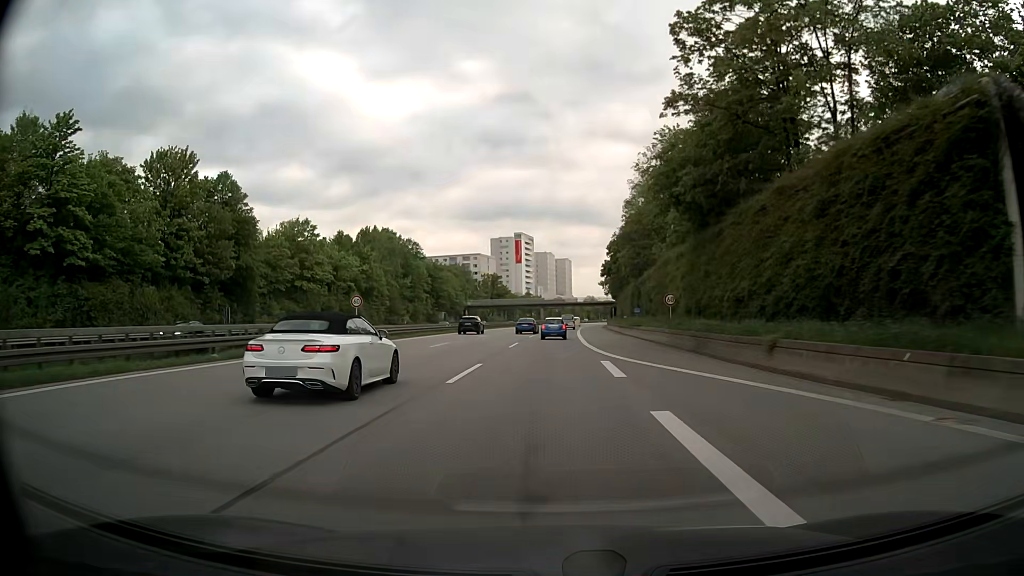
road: motorway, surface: asphalt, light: Day
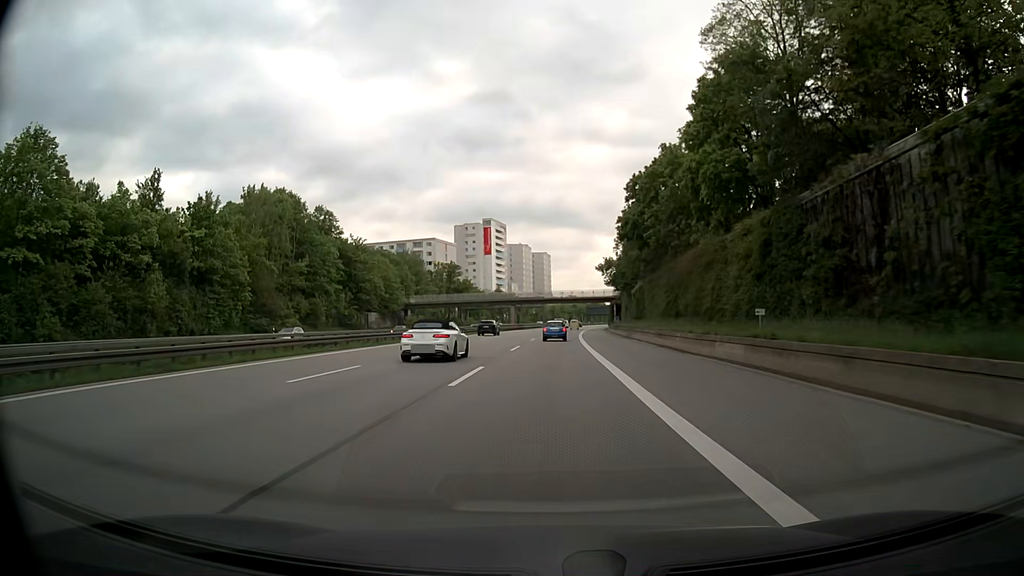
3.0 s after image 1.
(+1.6, +53.9) m; +3°
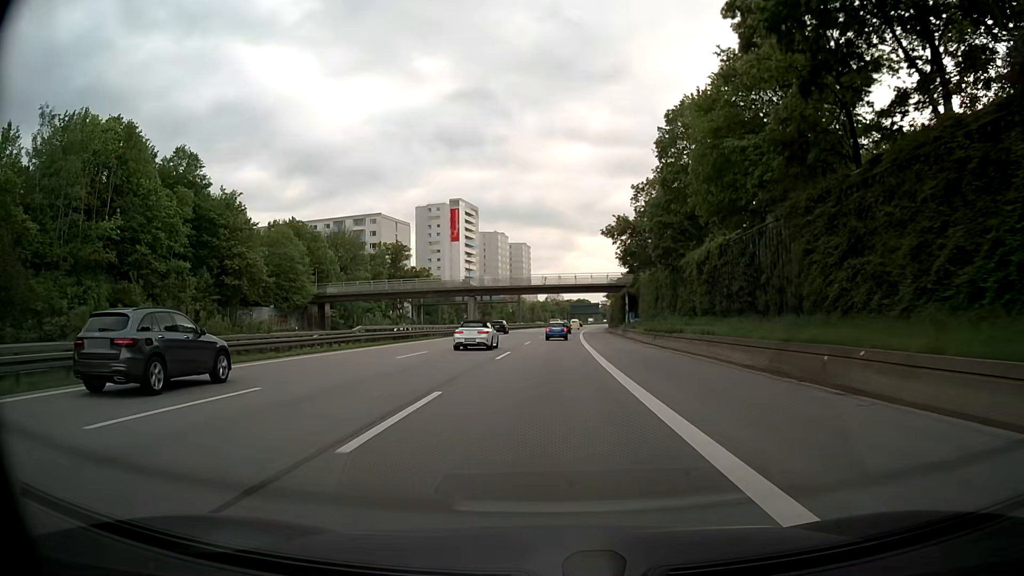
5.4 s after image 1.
(+0.4, +43.3) m; +1°
(0, +10) (0, +20) (0, +30) (+1, +40) (+1, +50) (+1, +60) (+2, +70) (+2, +80) (+3, +90) (+3, +100) m
